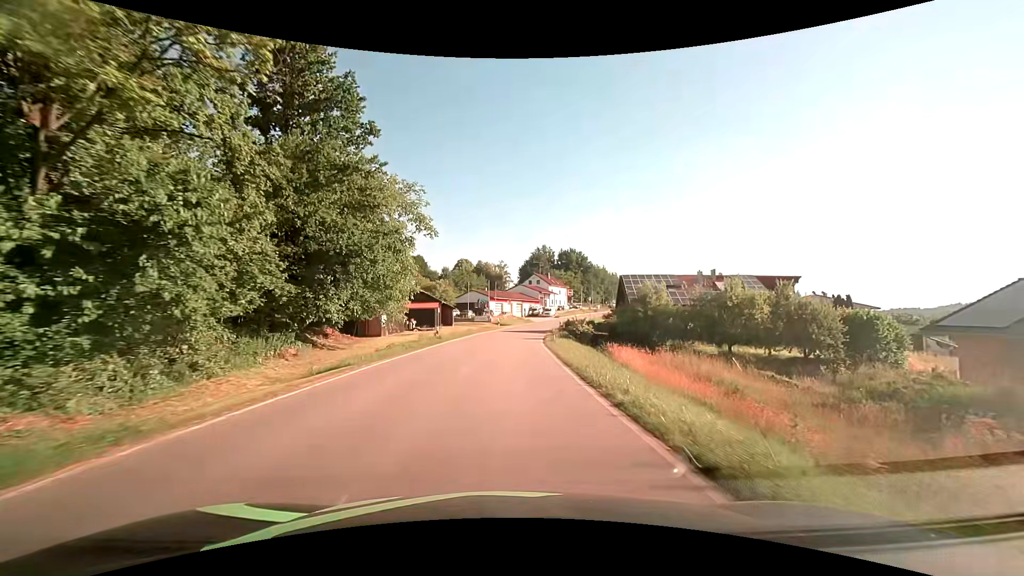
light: Day
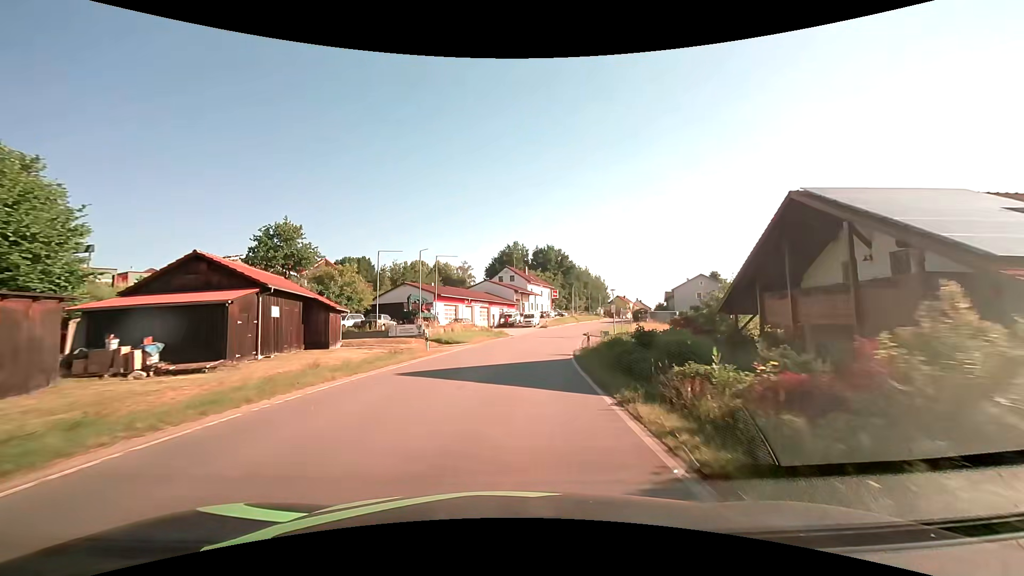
(+1.2, +39.2) m; +4°
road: tertiary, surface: asphalt
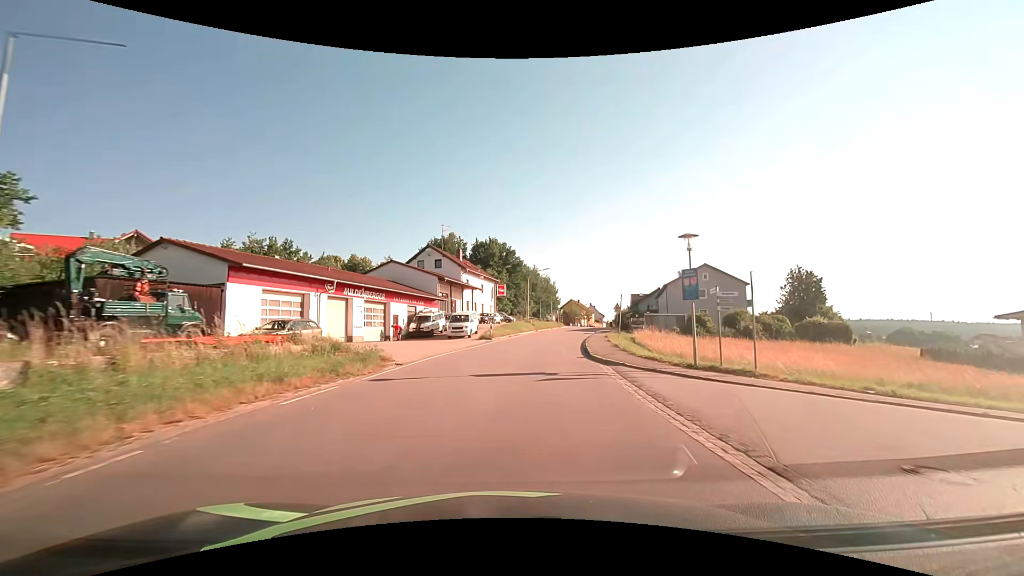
(+1.8, +31.1) m; +7°
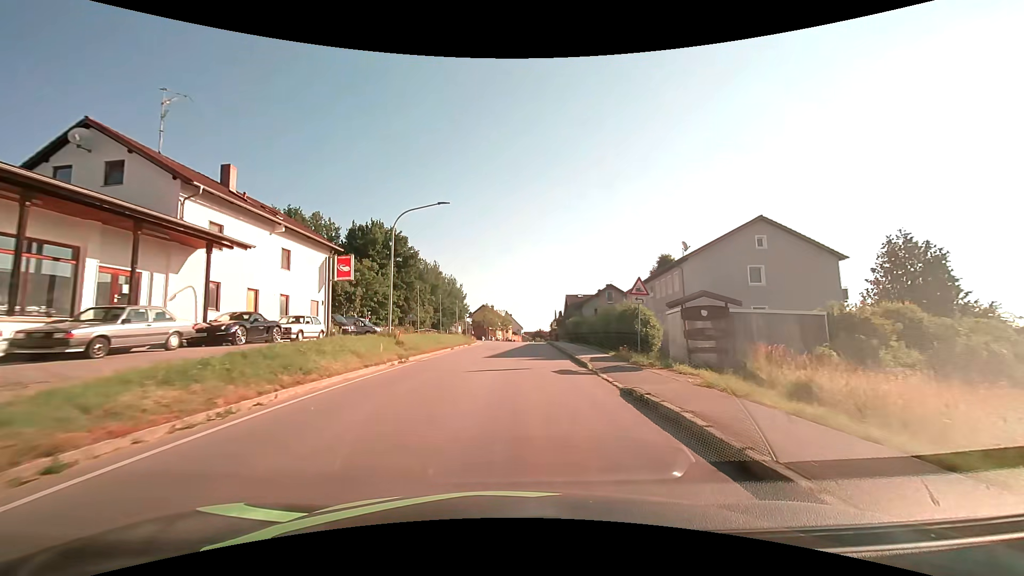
(+3.4, +38.5) m; +10°
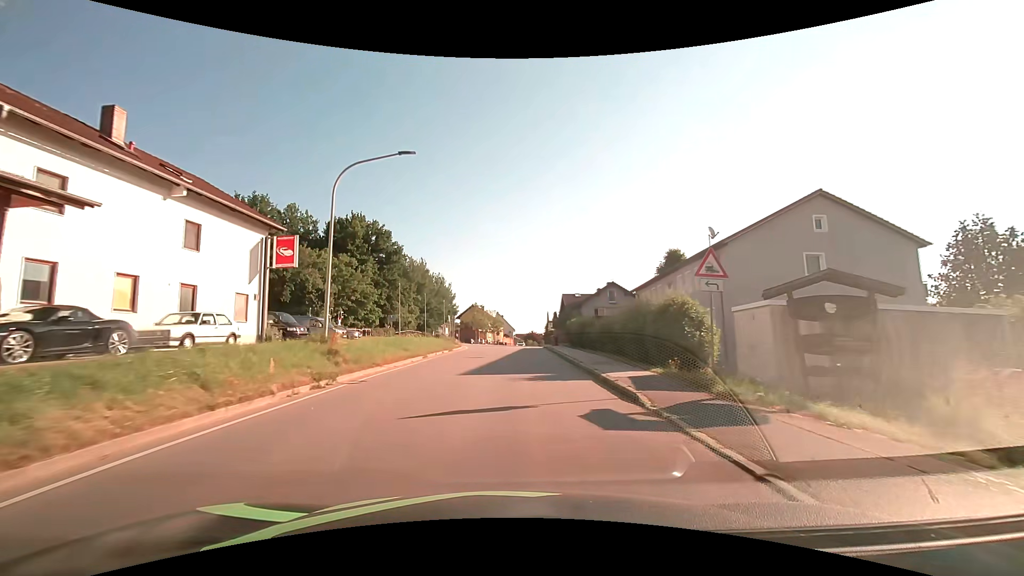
(+0.1, +7.8) m; +1°
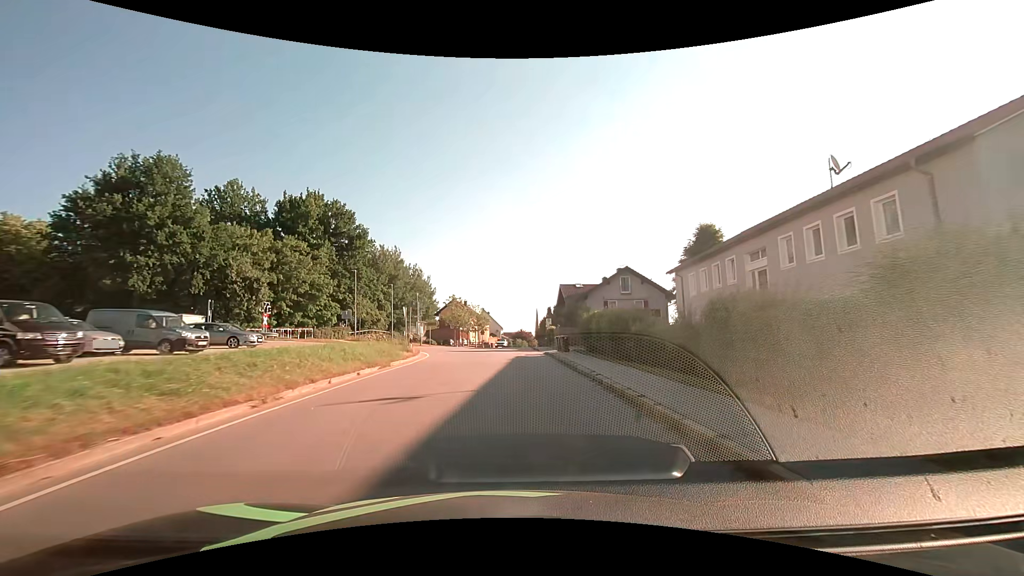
(+0.2, +15.5) m; +2°
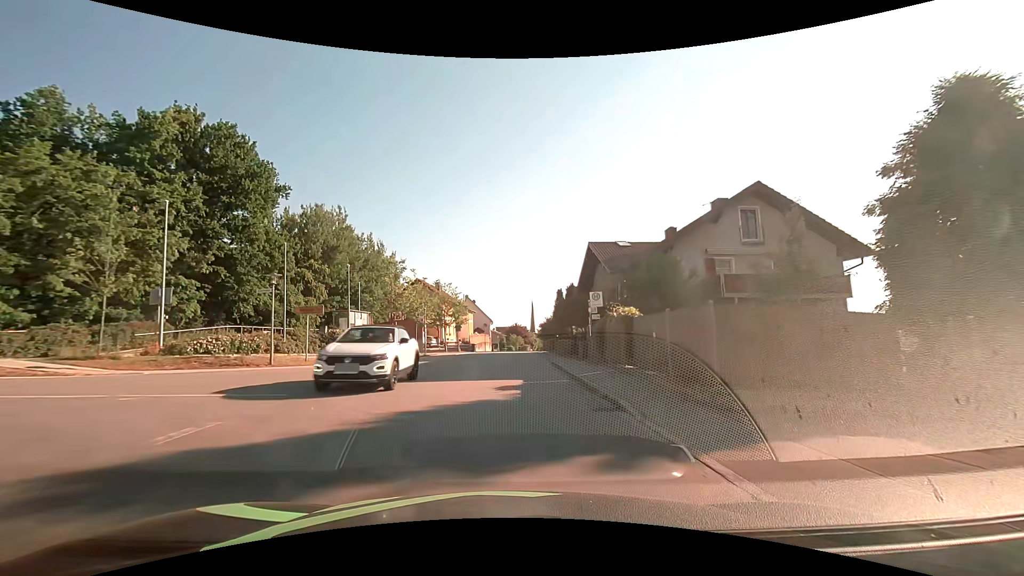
(+0.3, +31.1) m; +1°
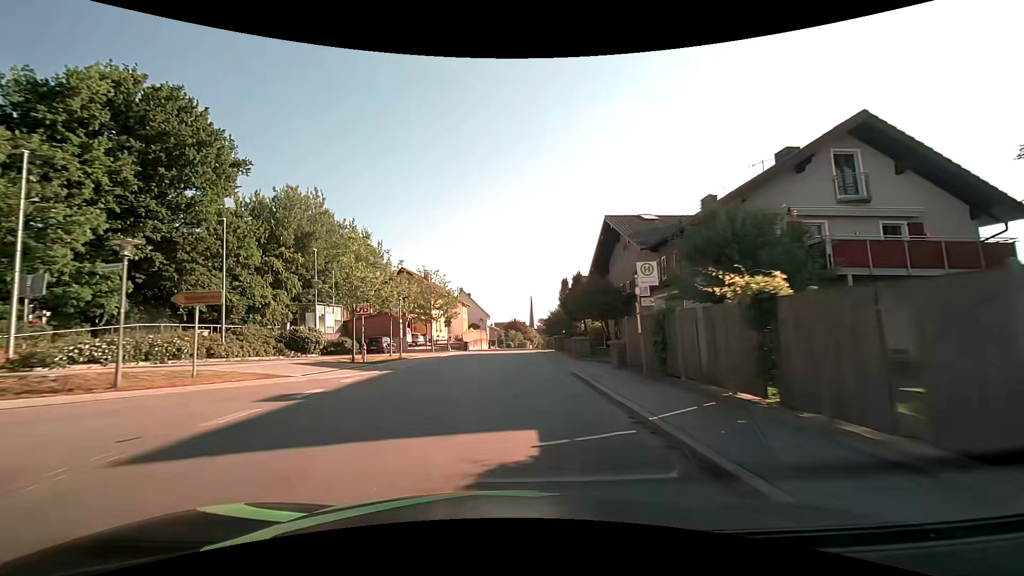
(0.0, +7.8) m; 0°
(0, +10) (0, +20) (0, +30) (+1, +40) (+1, +50) (+2, +60) (+2, +70) (+3, +80) (+3, +90) (+4, +100) m
